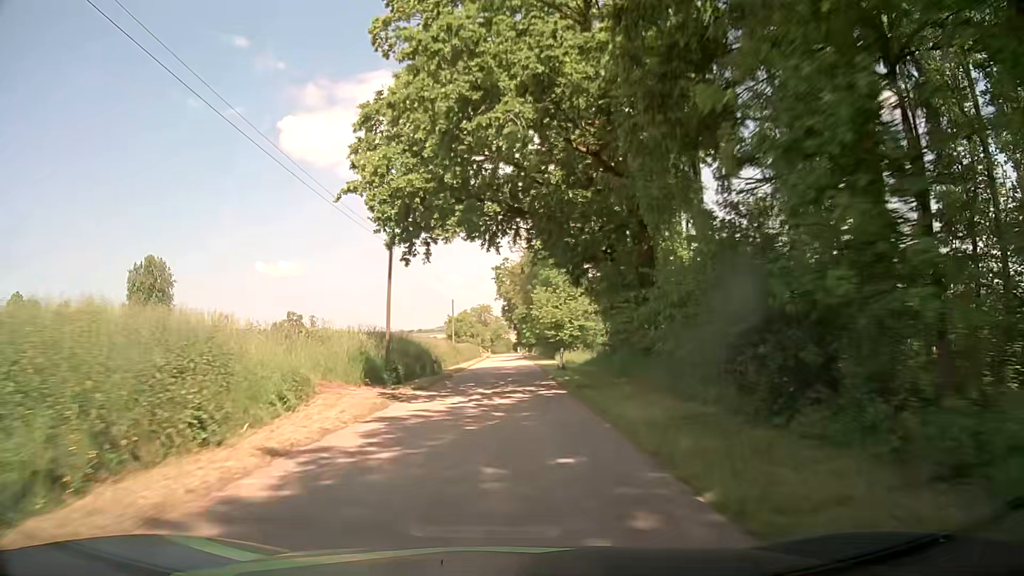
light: Day
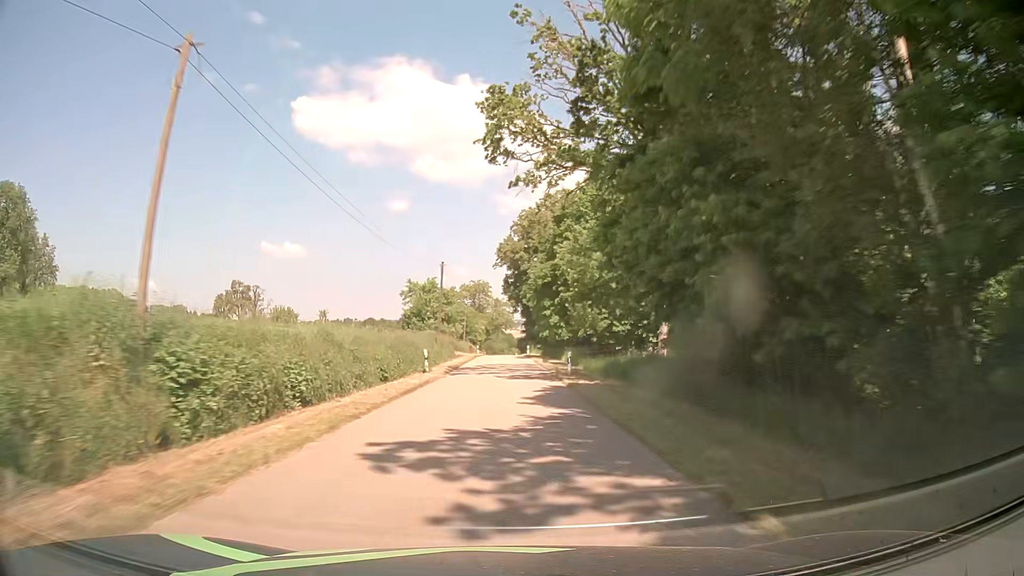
(0.0, +55.5) m; -1°
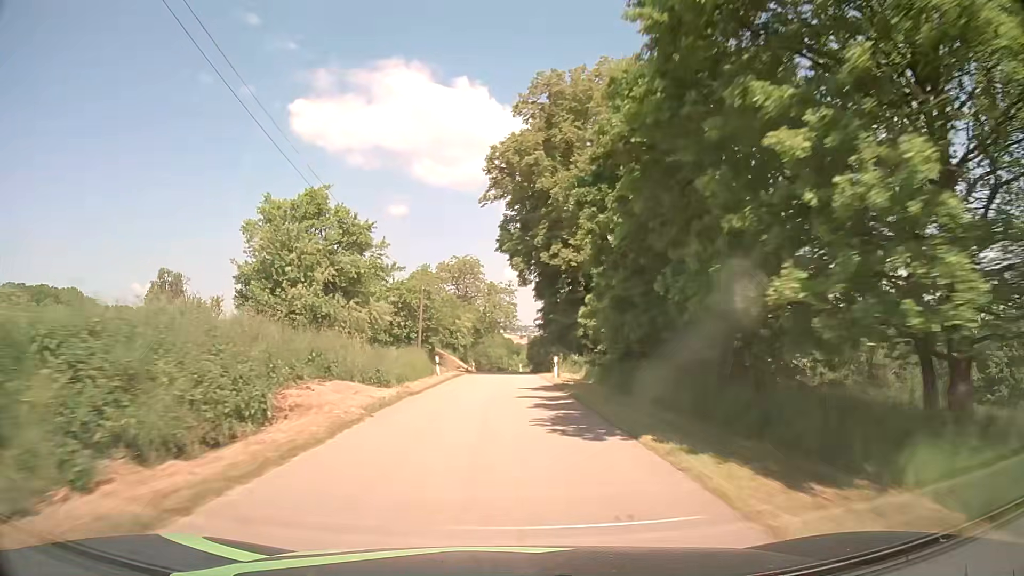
(+0.8, +44.3) m; +1°
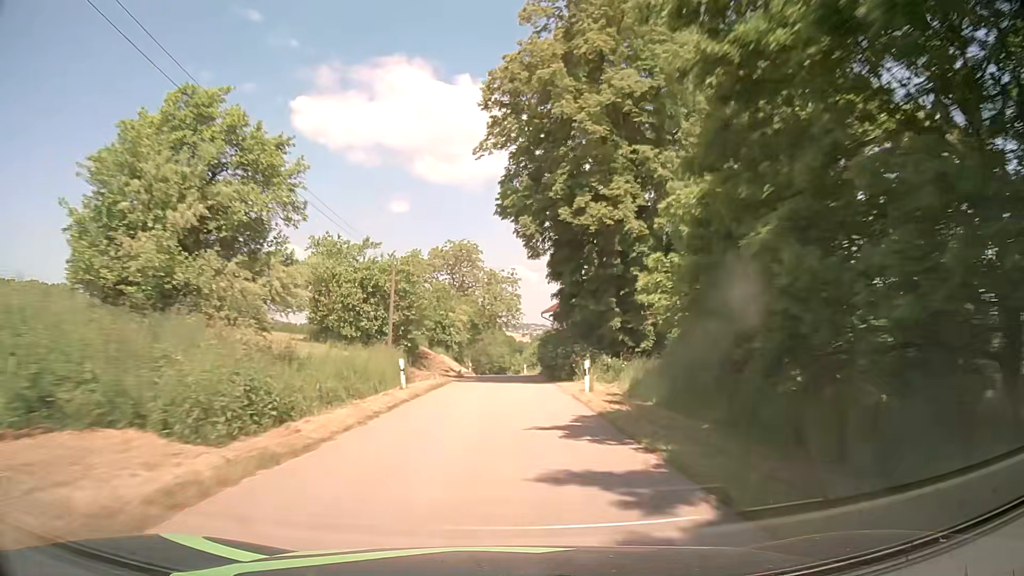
(0.0, +11.9) m; -1°
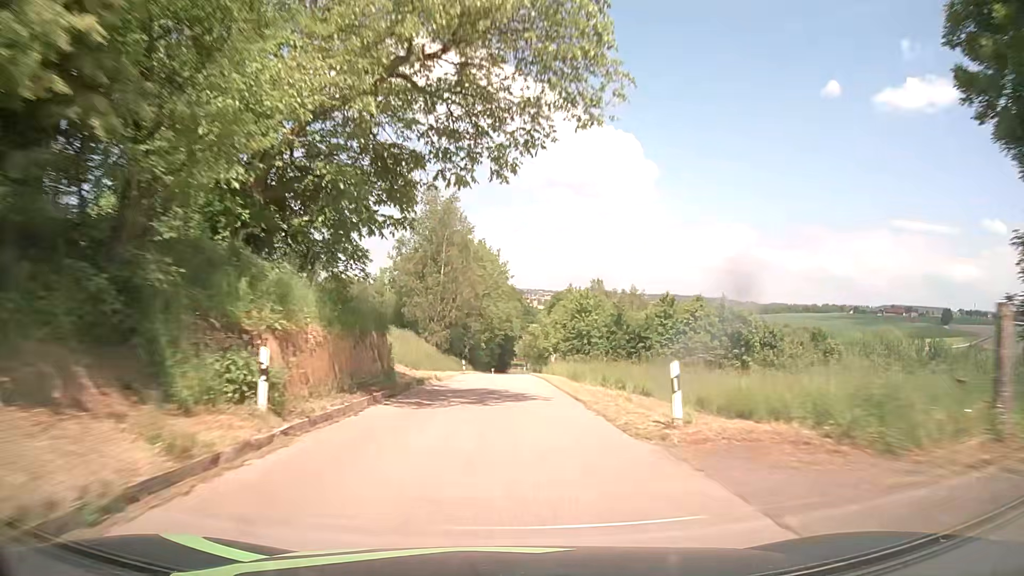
(+0.3, +63.1) m; 0°
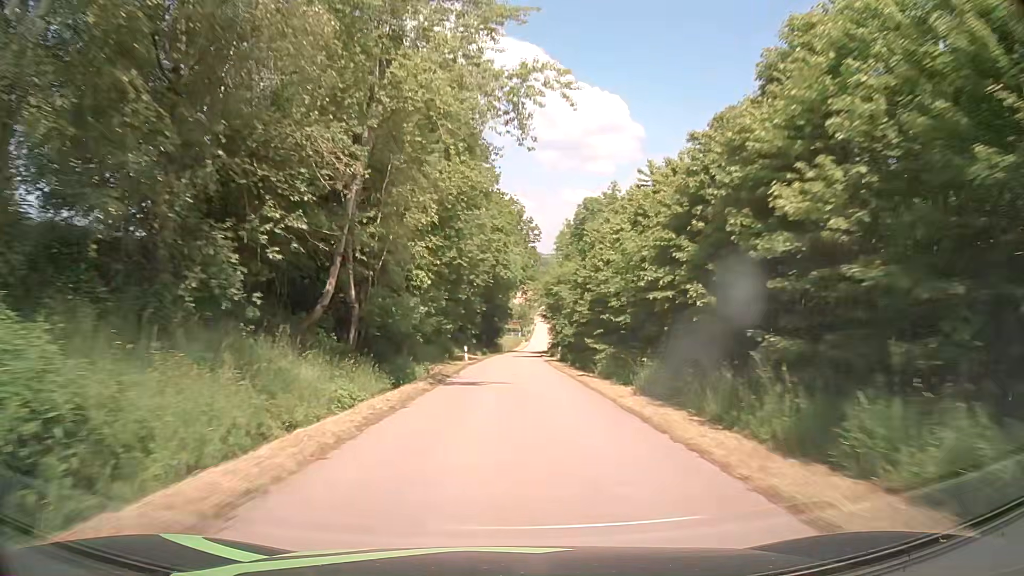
(-0.3, +60.8) m; +1°
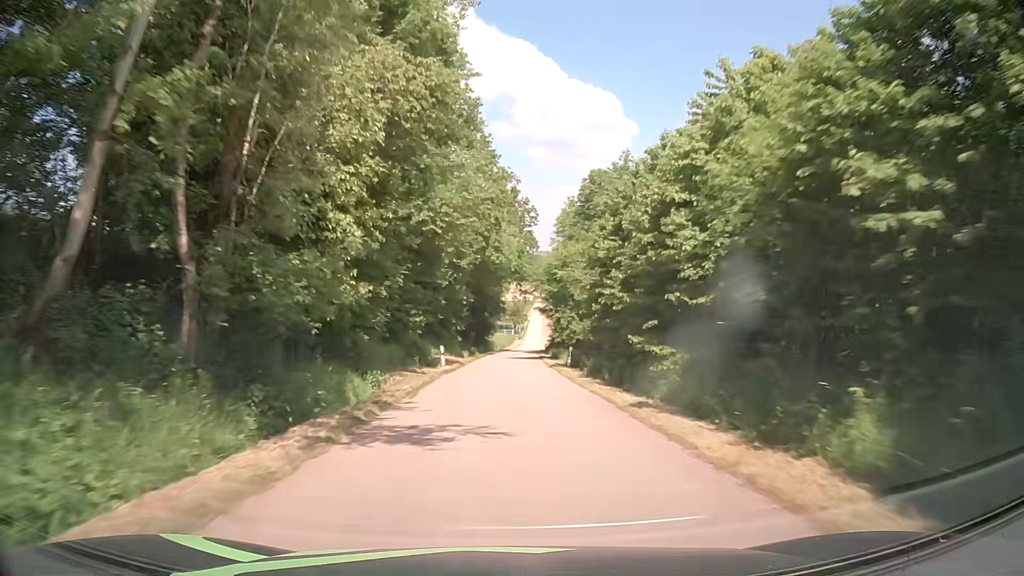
(+0.1, +11.4) m; 0°
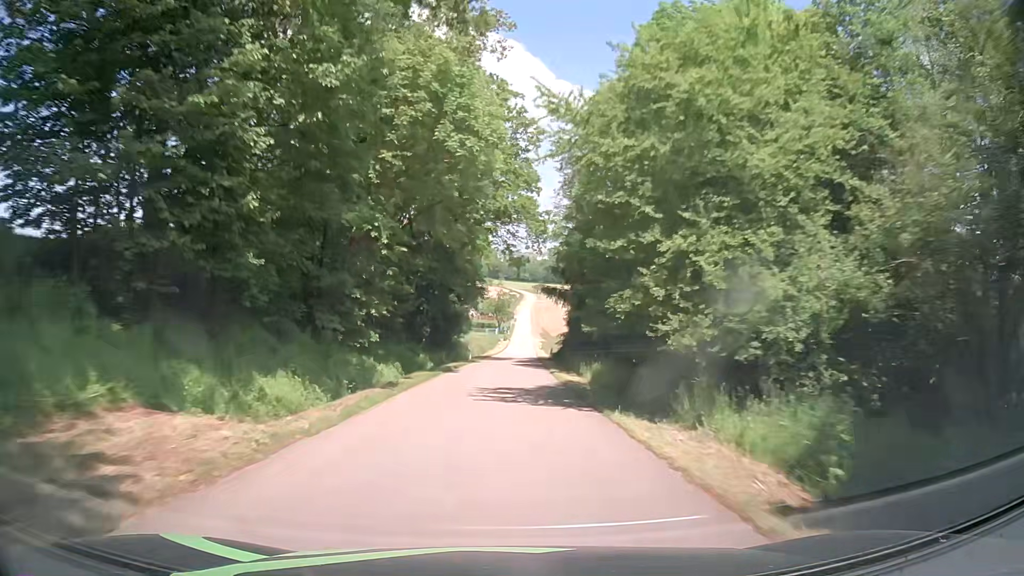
(+0.6, +32.9) m; +2°
(0, +10) (0, +20) (0, +30) (0, +40) (0, +50) (0, +60) (+1, +70) (+1, +80) (+1, +90) (+1, +100) m
